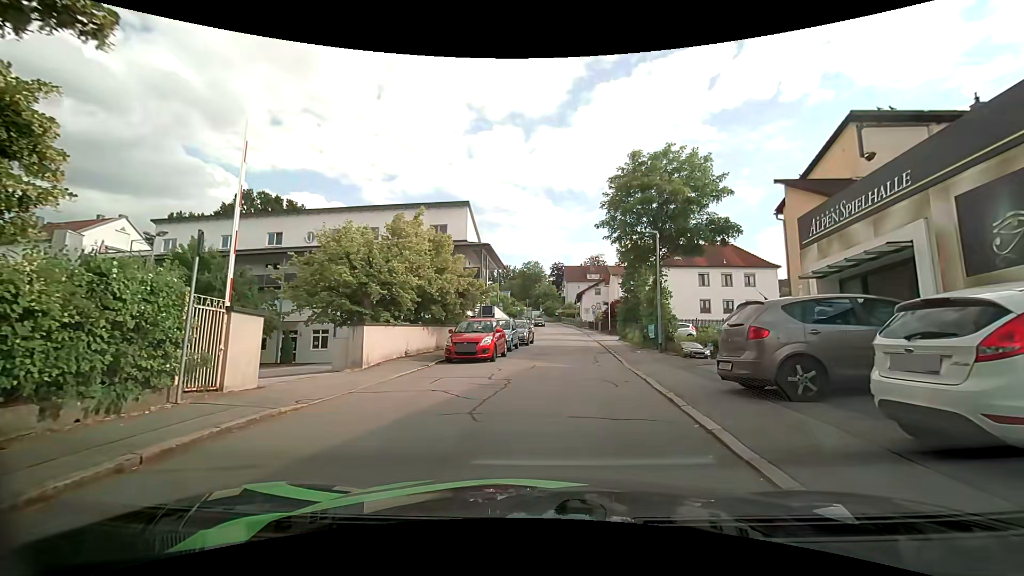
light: Day
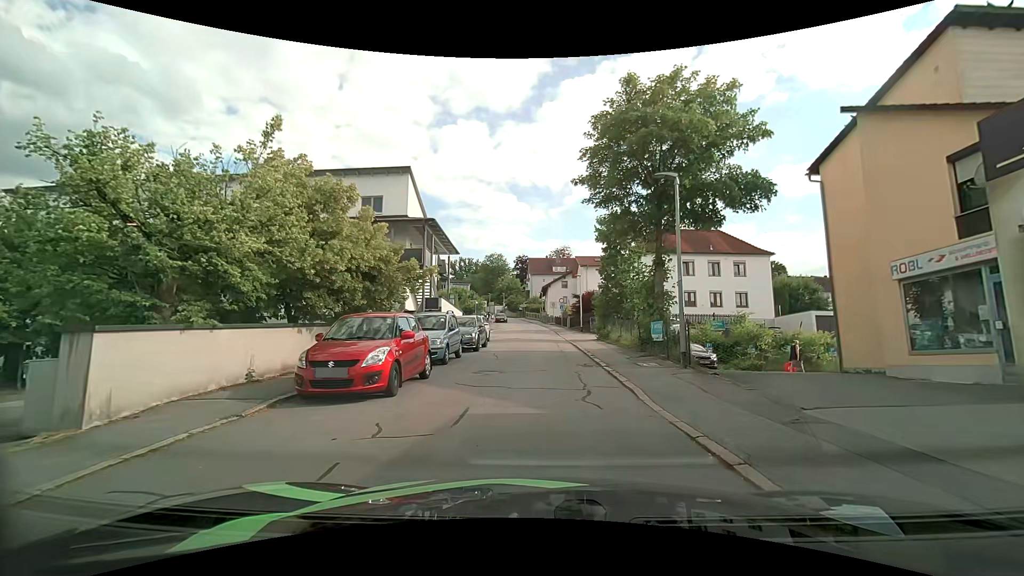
(+0.2, +8.1) m; +3°
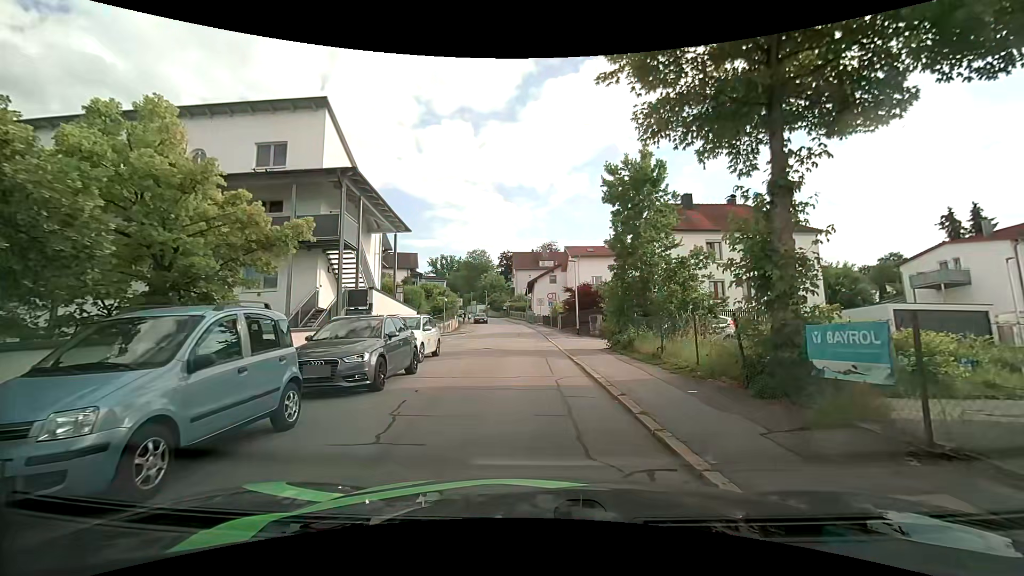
(+0.4, +10.5) m; +2°
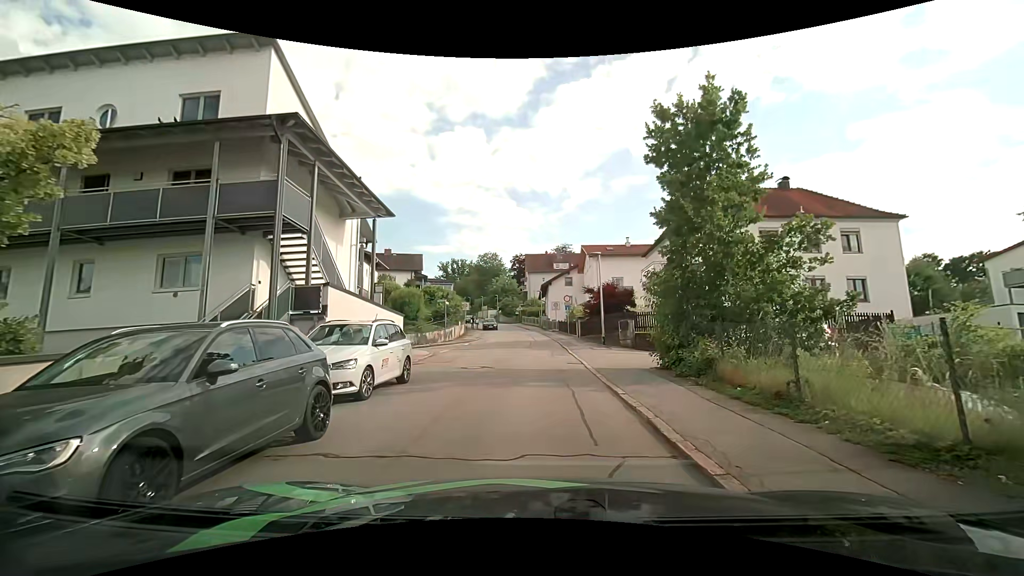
(-0.1, +6.0) m; -1°
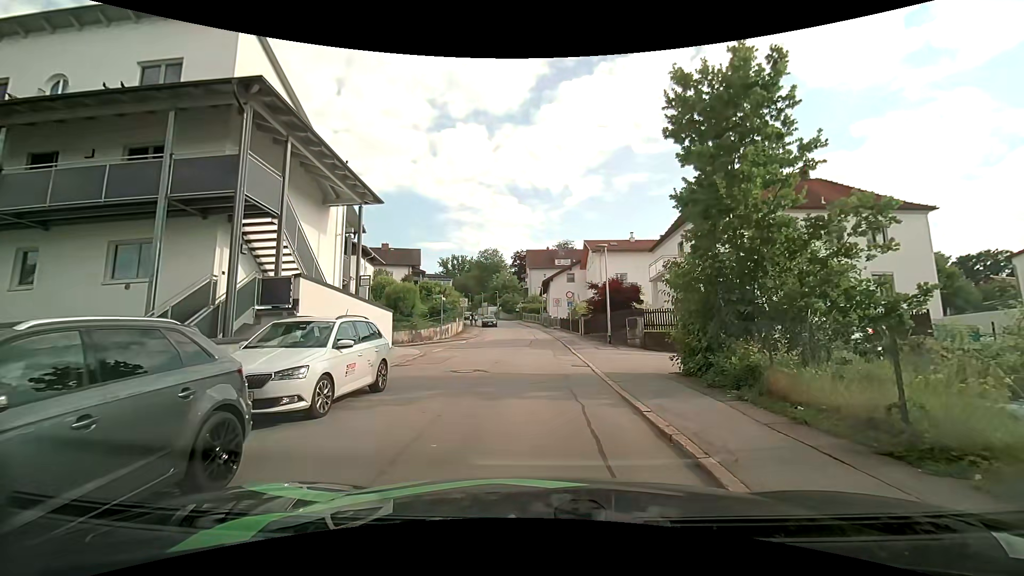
(0.0, +1.9) m; 0°
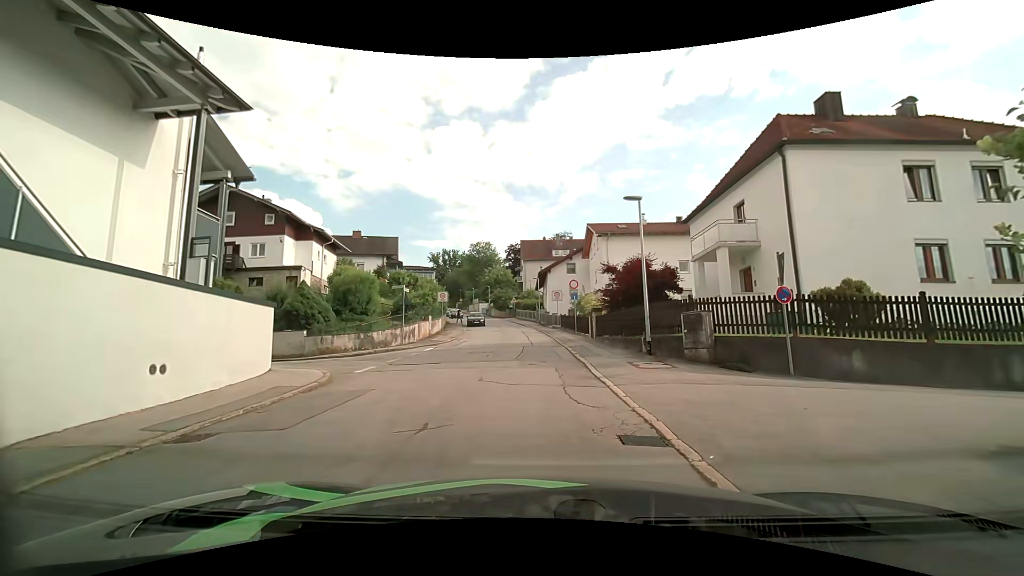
(-0.1, +9.4) m; 0°
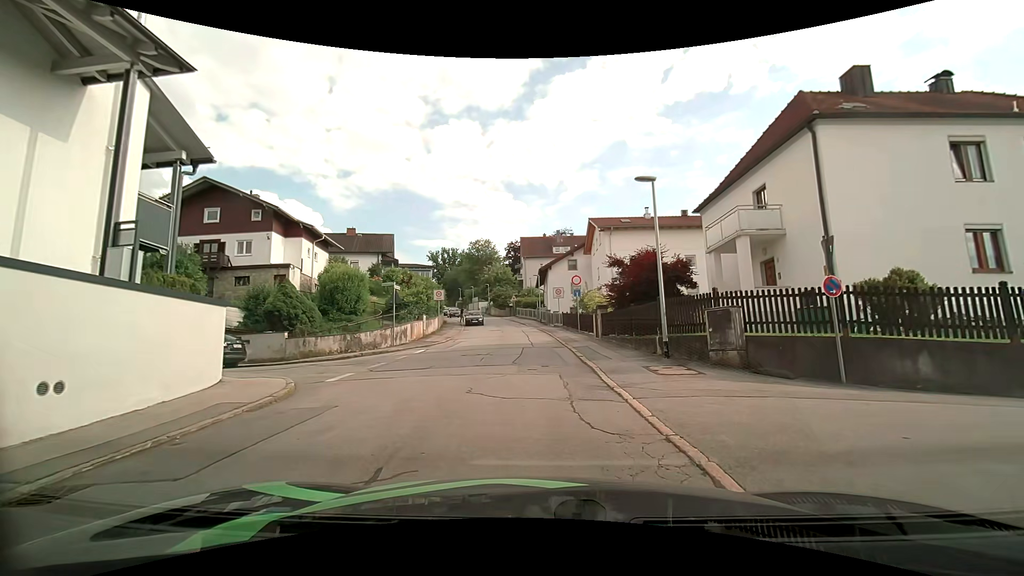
(0.0, +1.9) m; 0°
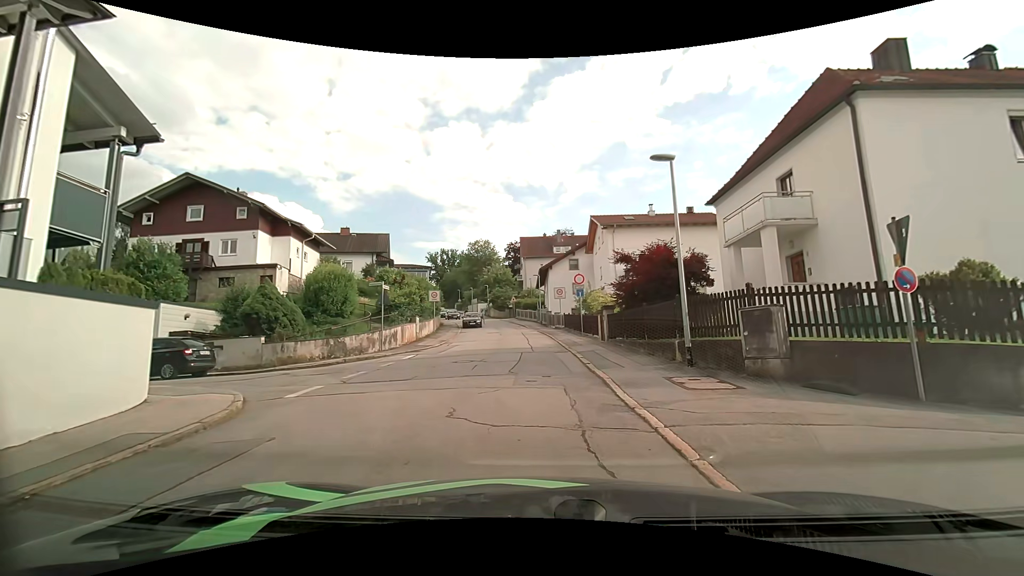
(0.0, +2.0) m; -1°
